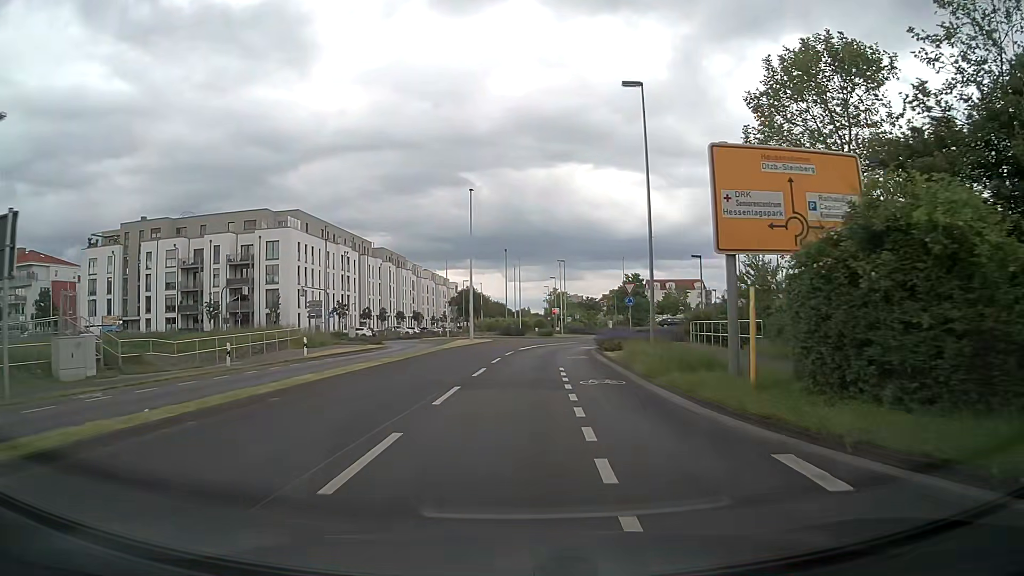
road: secondary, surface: asphalt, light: Day
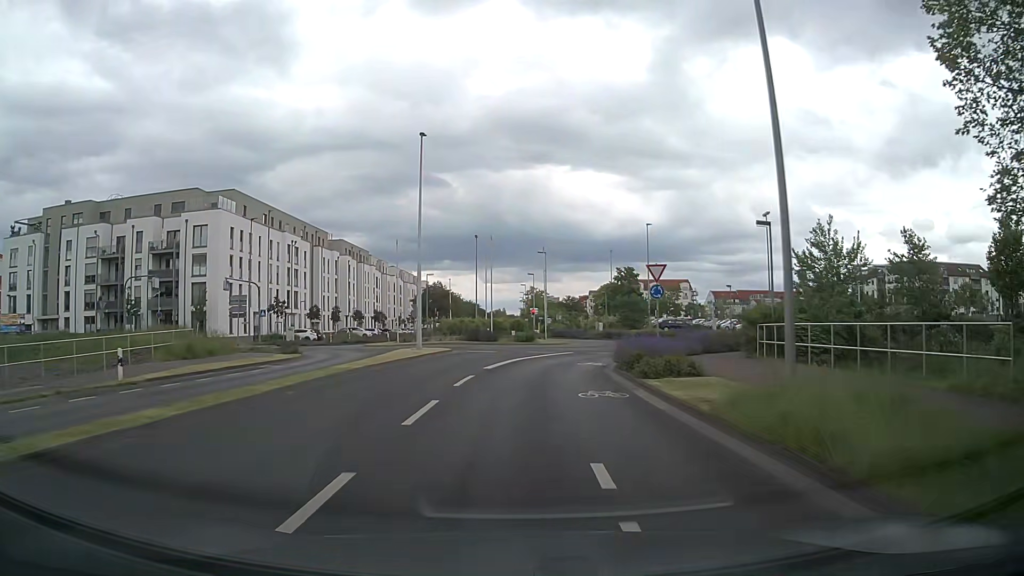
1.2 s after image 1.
(+0.3, +14.0) m; +2°
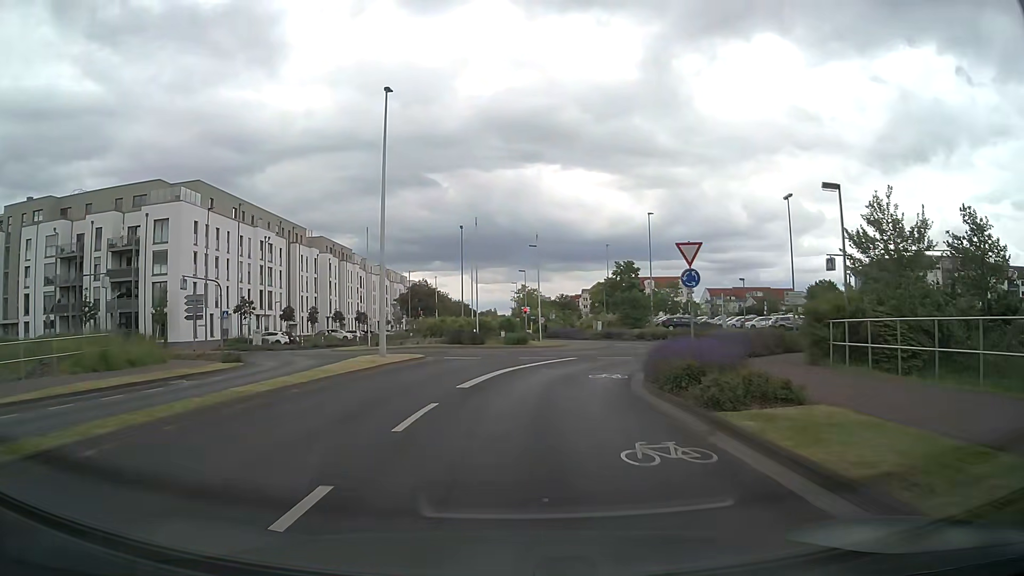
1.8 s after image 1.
(0.0, +6.5) m; 0°
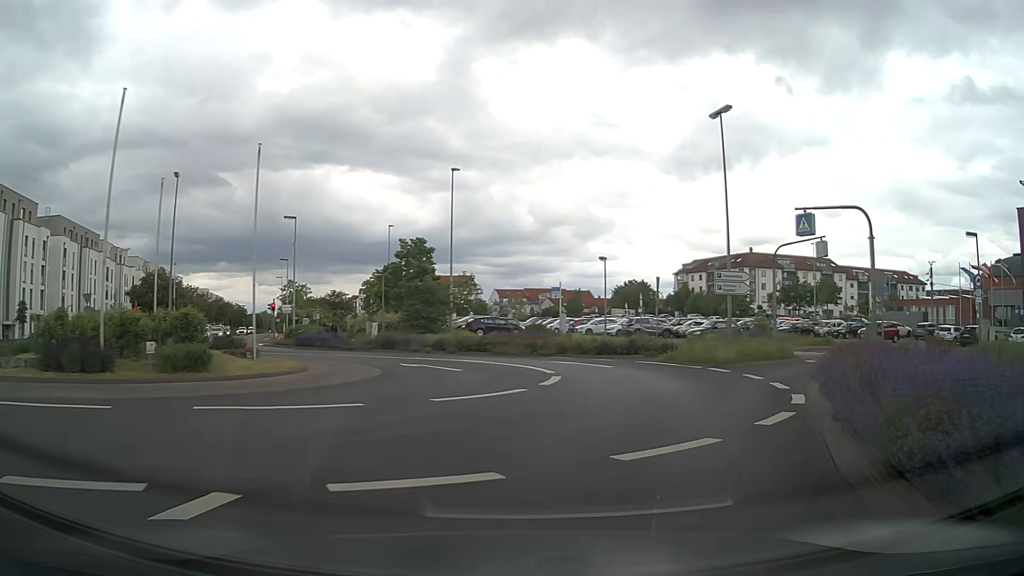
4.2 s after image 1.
(+2.4, +21.3) m; +19°
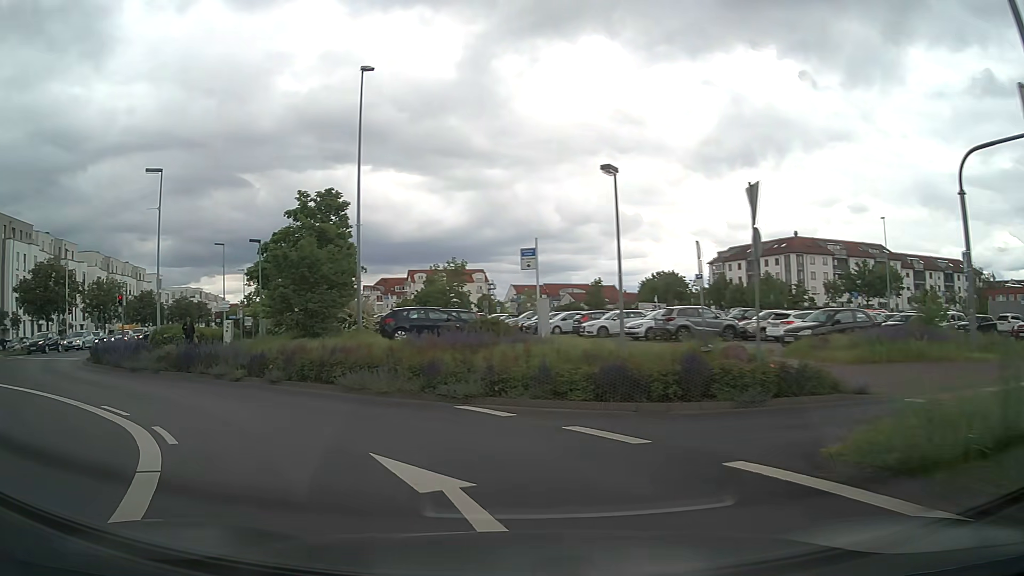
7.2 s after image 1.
(+3.1, +20.6) m; -3°
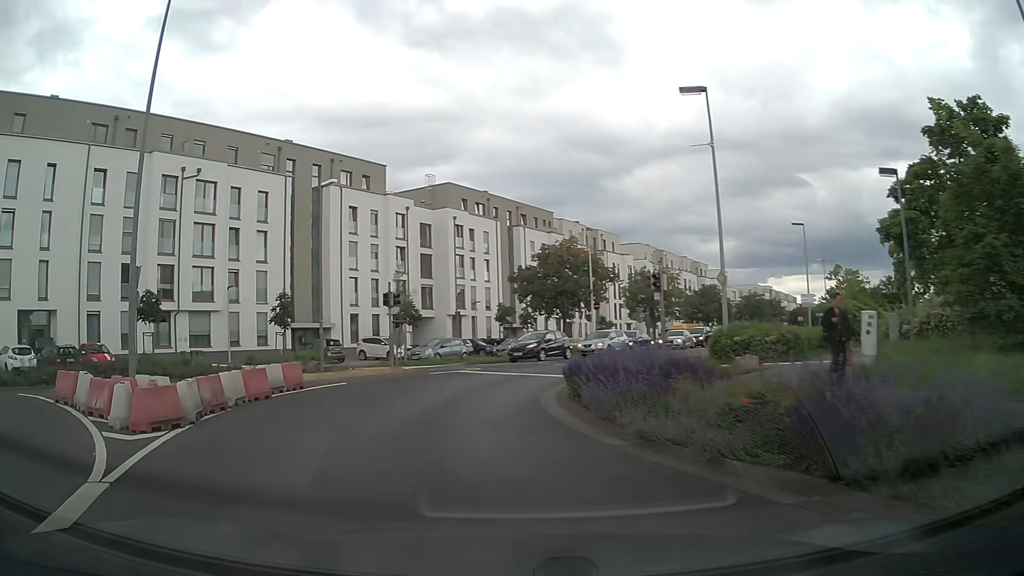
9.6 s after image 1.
(-6.0, +13.0) m; -48°
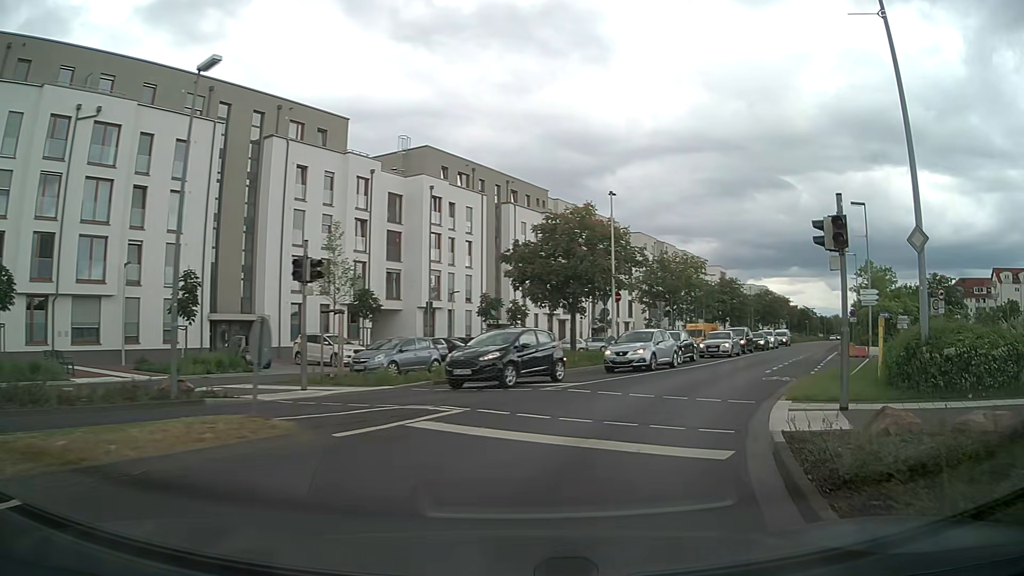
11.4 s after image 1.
(-0.7, +12.8) m; +3°
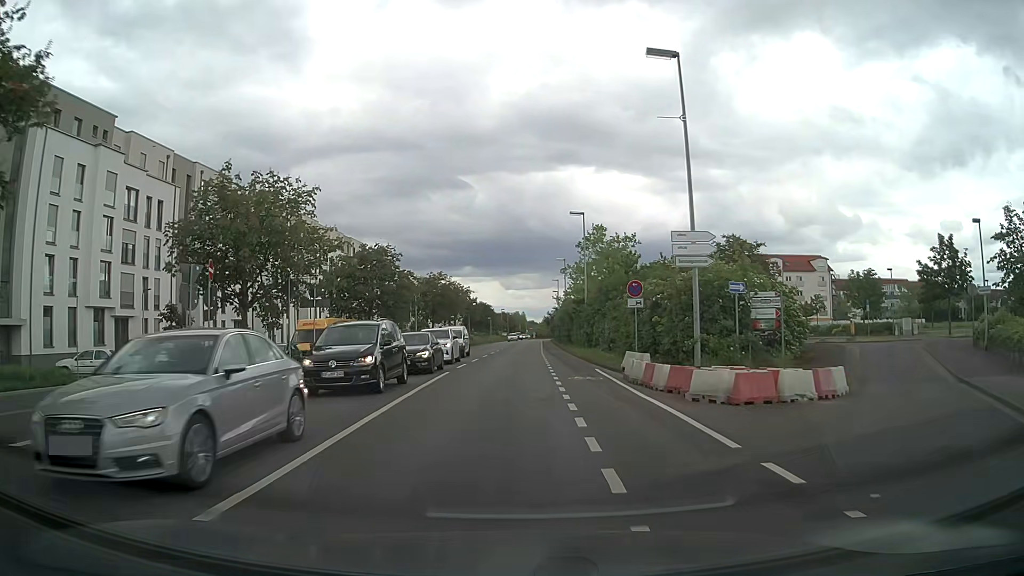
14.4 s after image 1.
(+8.9, +26.4) m; +27°
(0, +10) (0, +20) (0, +30) (0, +40) (0, +50) (+1, +60) (+1, +70) (+1, +80) (+1, +90) (+2, +100) m
